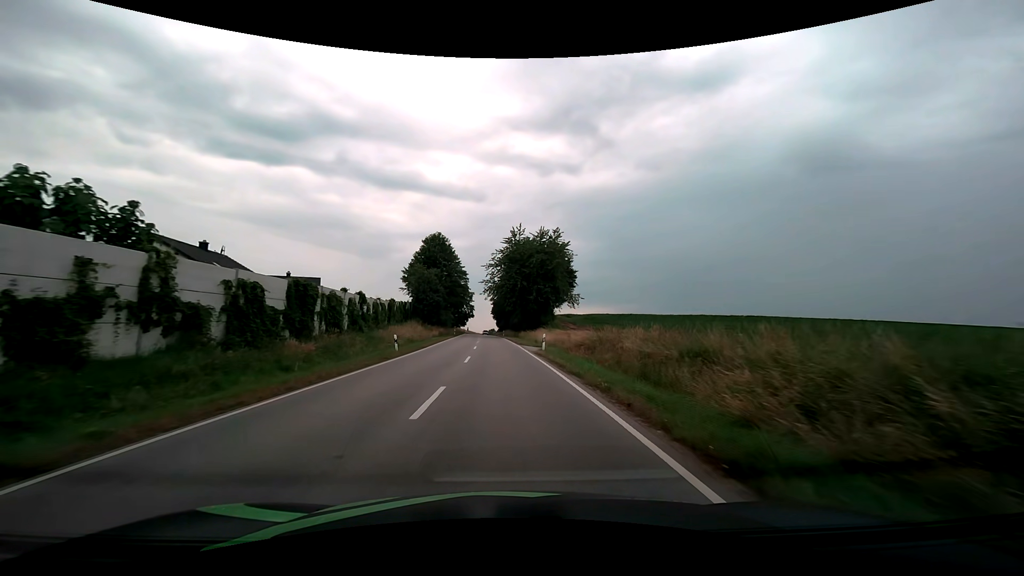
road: secondary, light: Day
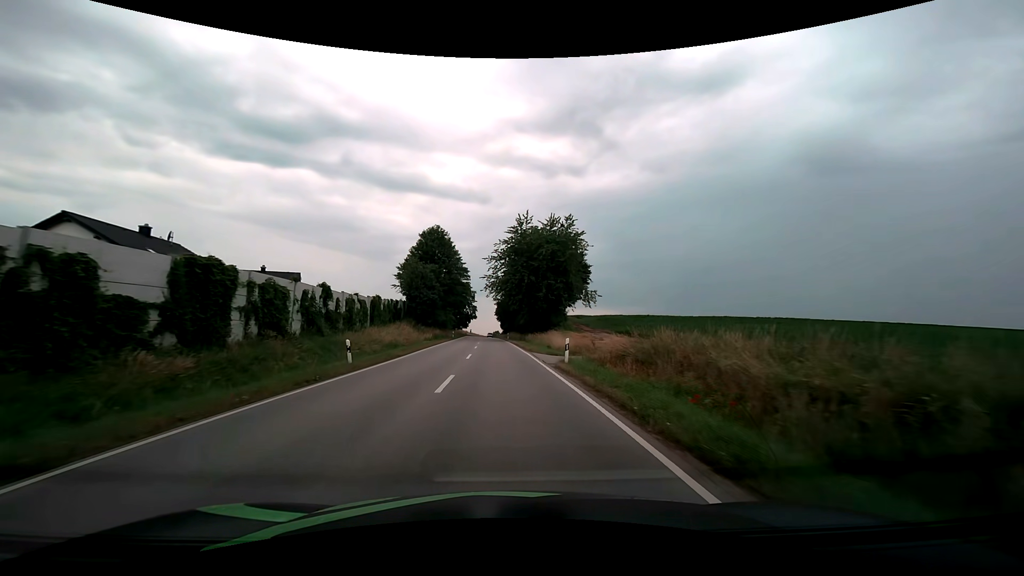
(0.0, +9.0) m; 0°
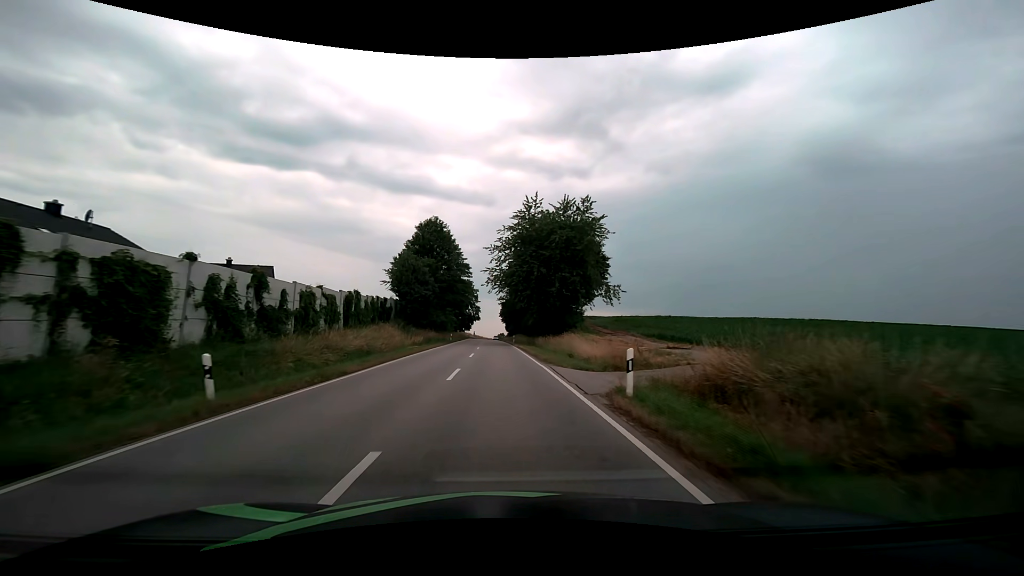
(0.0, +9.1) m; 0°
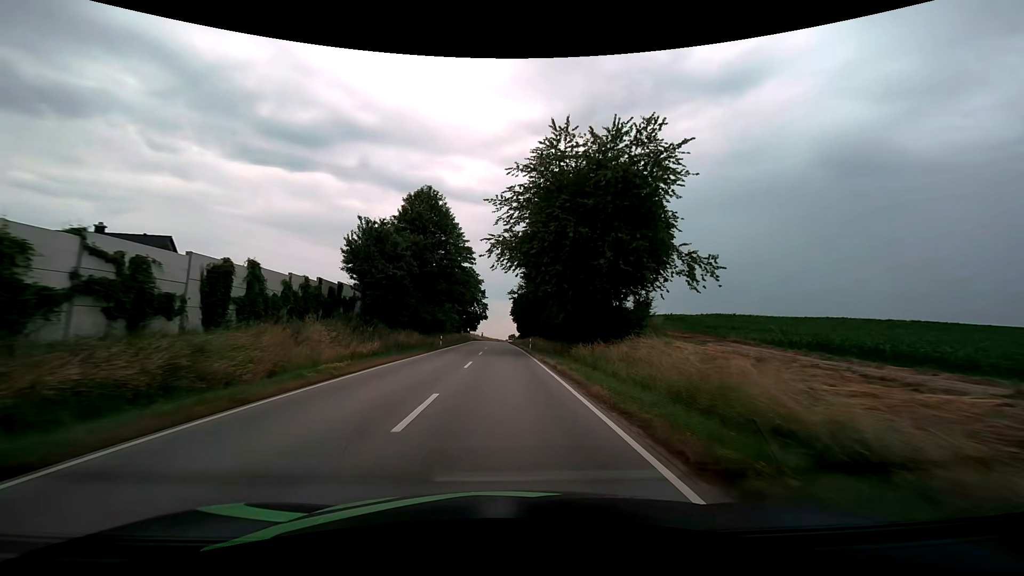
(-0.2, +19.1) m; -1°
